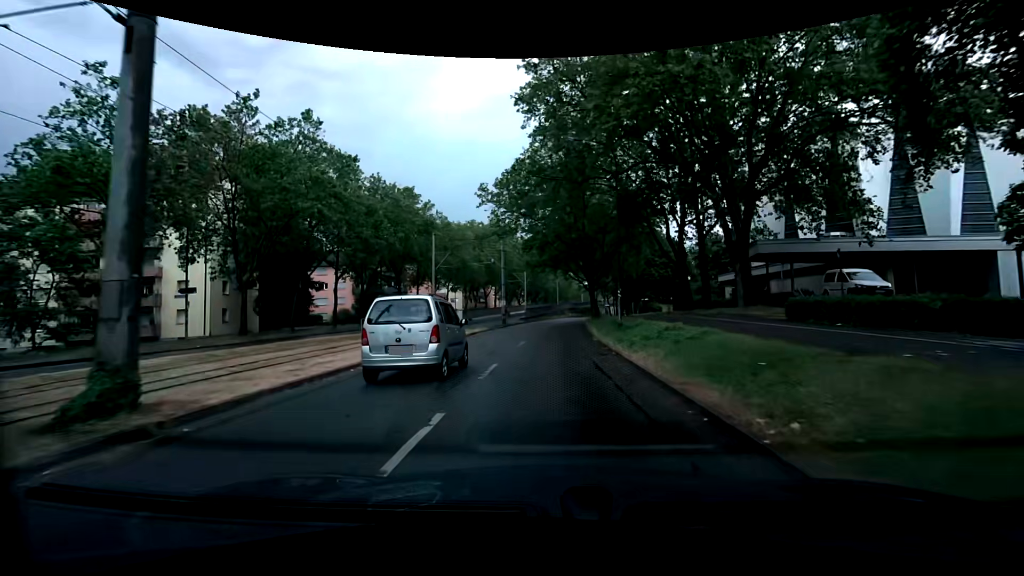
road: tertiary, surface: asphalt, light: Day
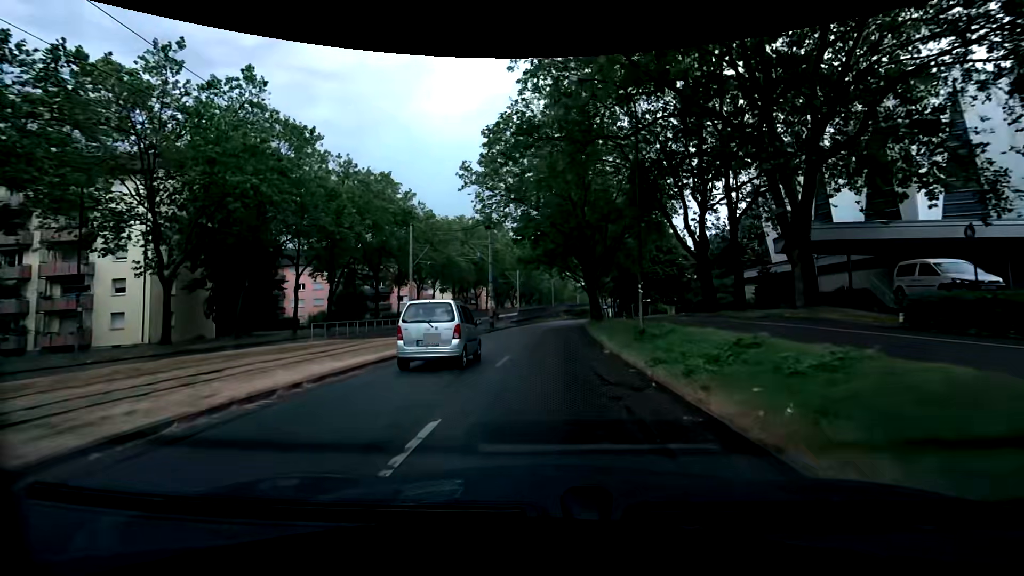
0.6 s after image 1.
(0.0, +6.4) m; 0°
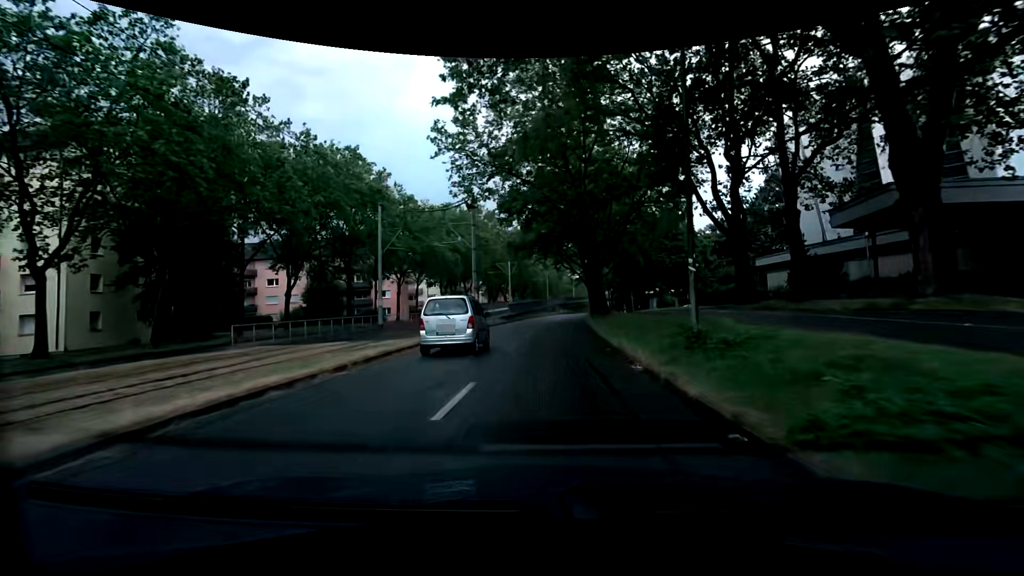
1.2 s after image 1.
(0.0, +6.6) m; +1°
(0, +10) (0, +20) (0, +30) (+1, +40) (+1, +50) (+2, +60) (+2, +70) (+3, +80) (+5, +90) (+6, +100) m
